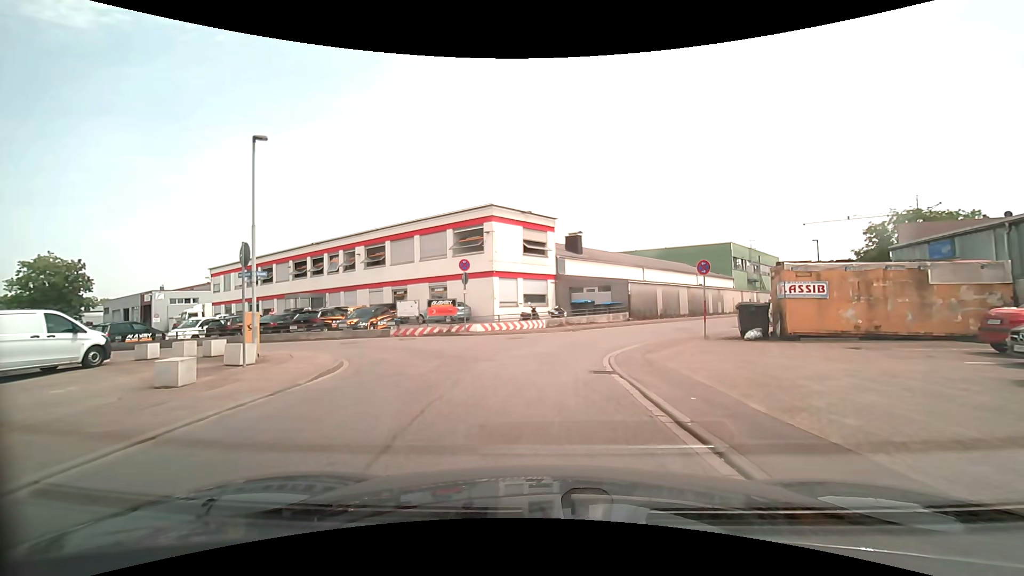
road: unclassified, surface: asphalt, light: Day
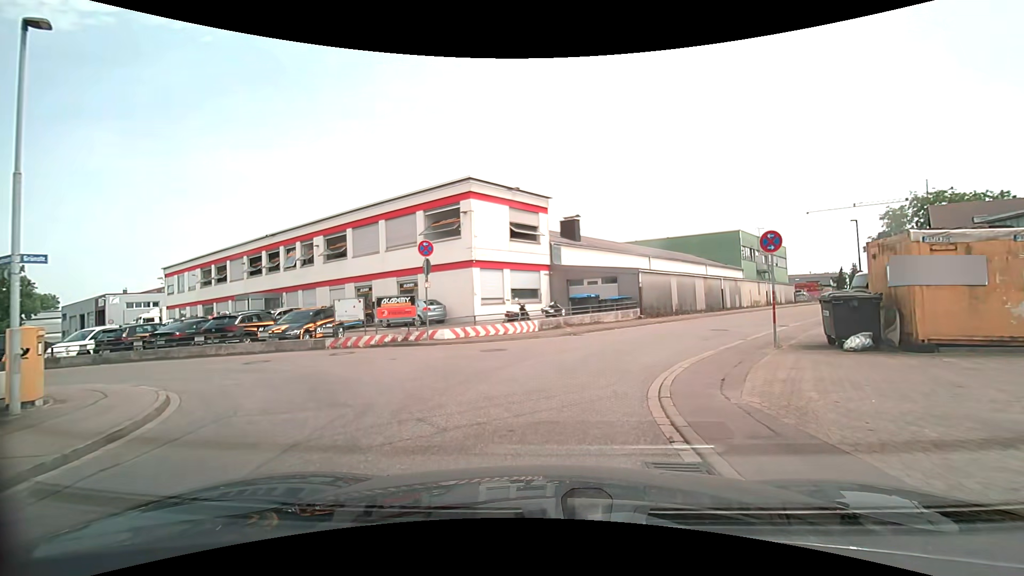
(0.0, +6.1) m; +1°
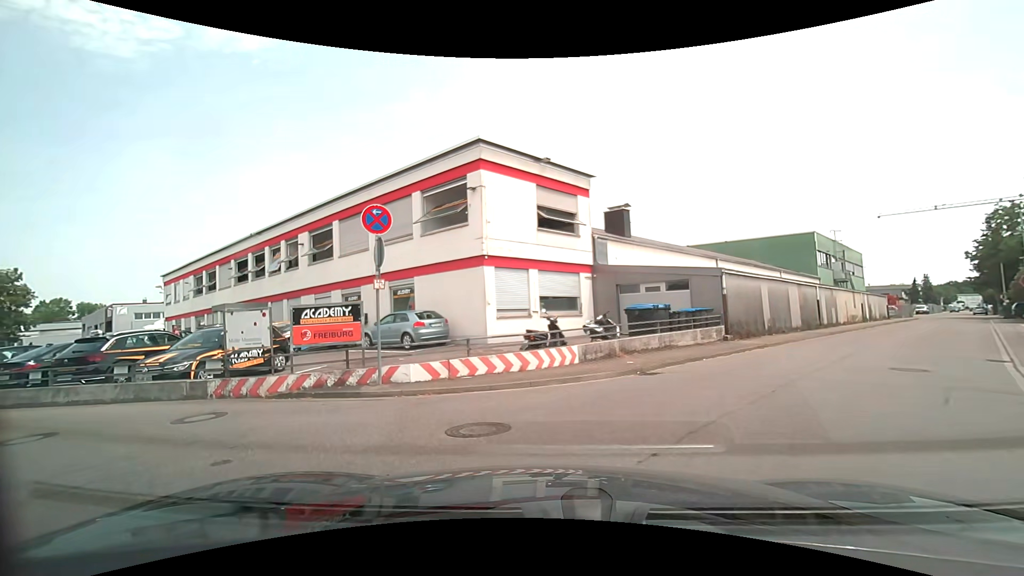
(0.0, +7.6) m; -3°
